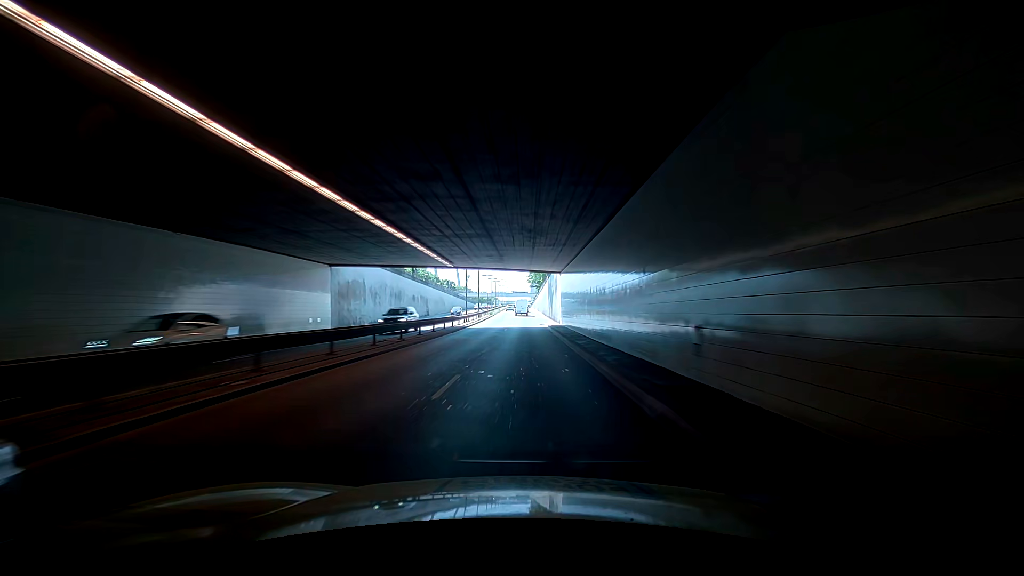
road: trunk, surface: asphalt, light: Day
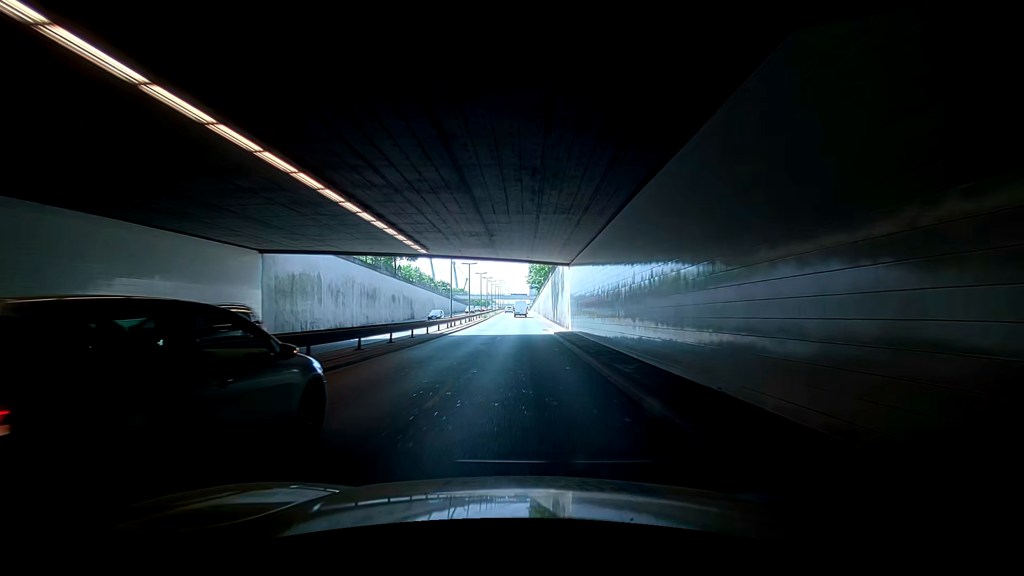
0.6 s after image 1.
(0.0, +9.6) m; -1°
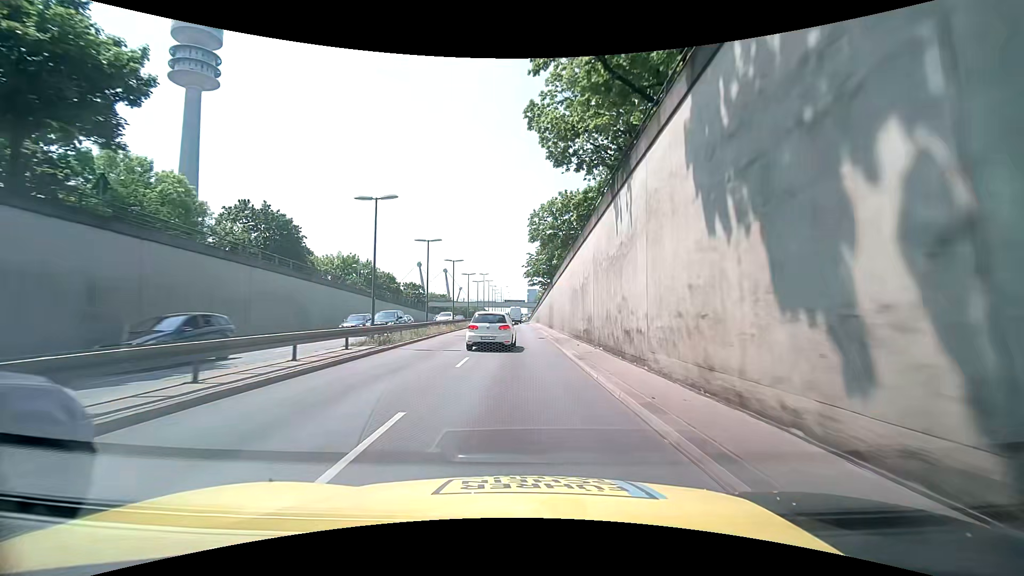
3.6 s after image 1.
(-2.0, +47.9) m; -3°
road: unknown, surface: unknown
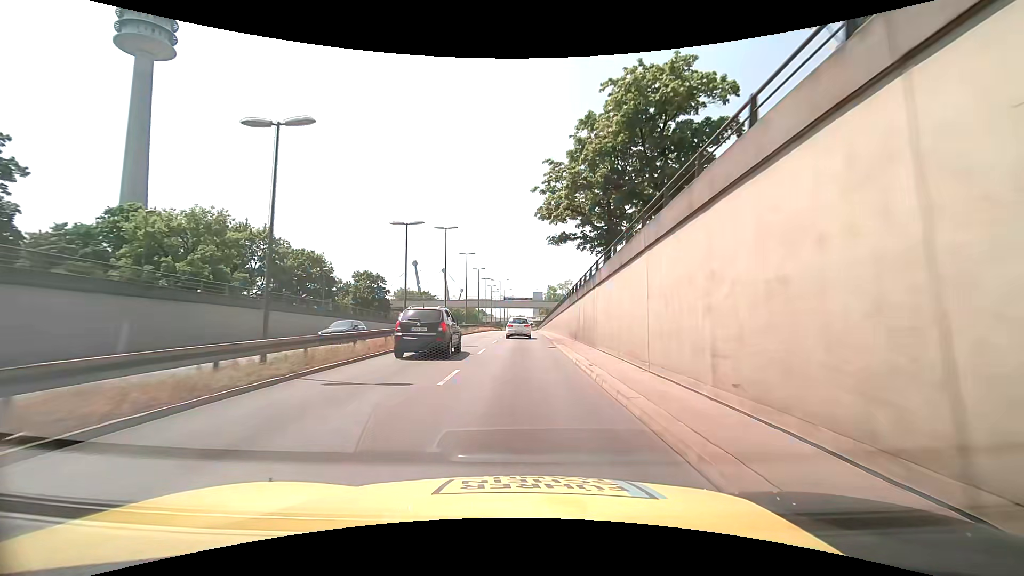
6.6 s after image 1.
(-0.4, +47.9) m; -1°
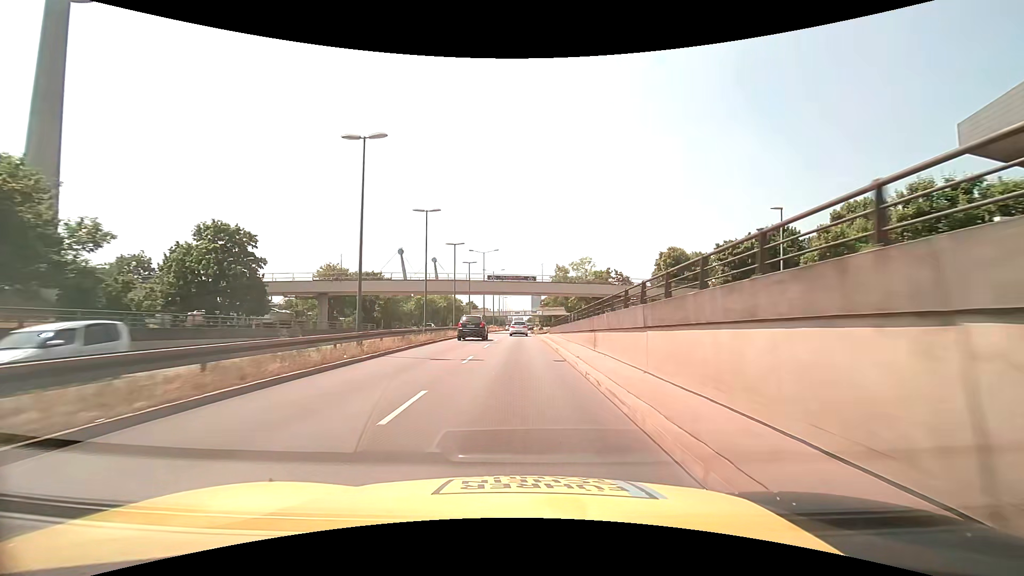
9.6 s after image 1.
(+0.5, +48.5) m; +1°
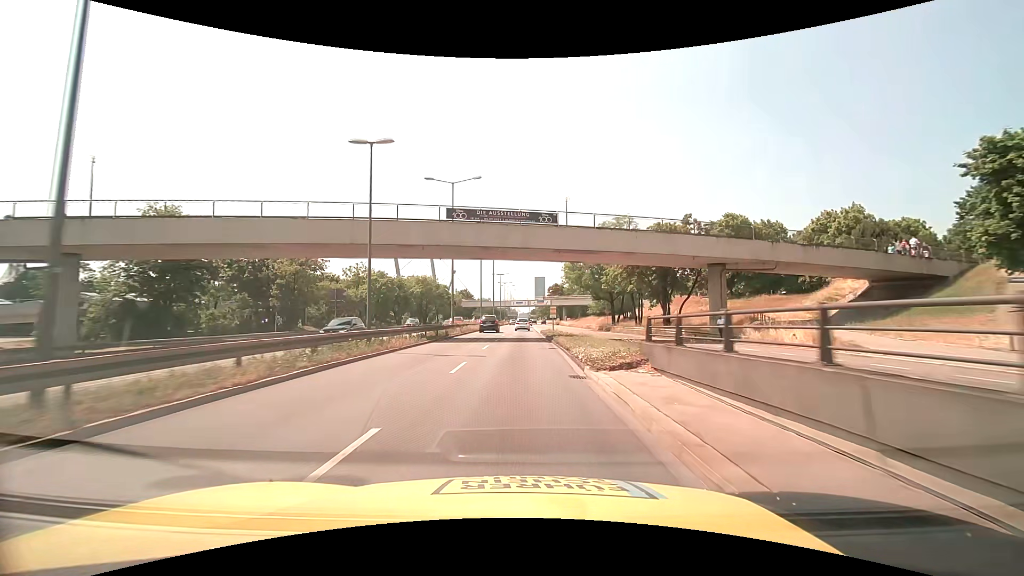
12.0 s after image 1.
(-0.1, +39.2) m; 0°
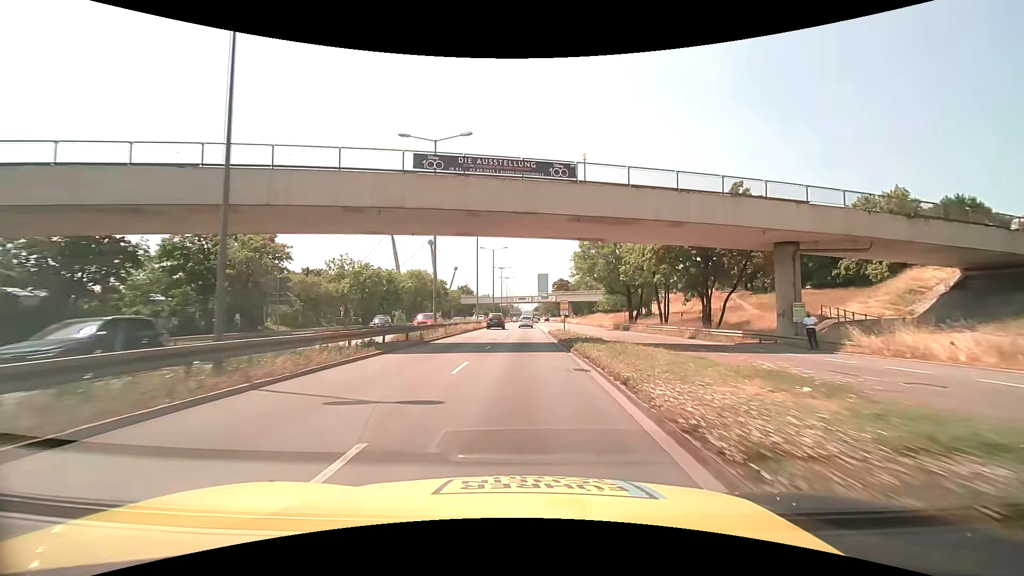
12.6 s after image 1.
(-0.1, +9.8) m; 0°
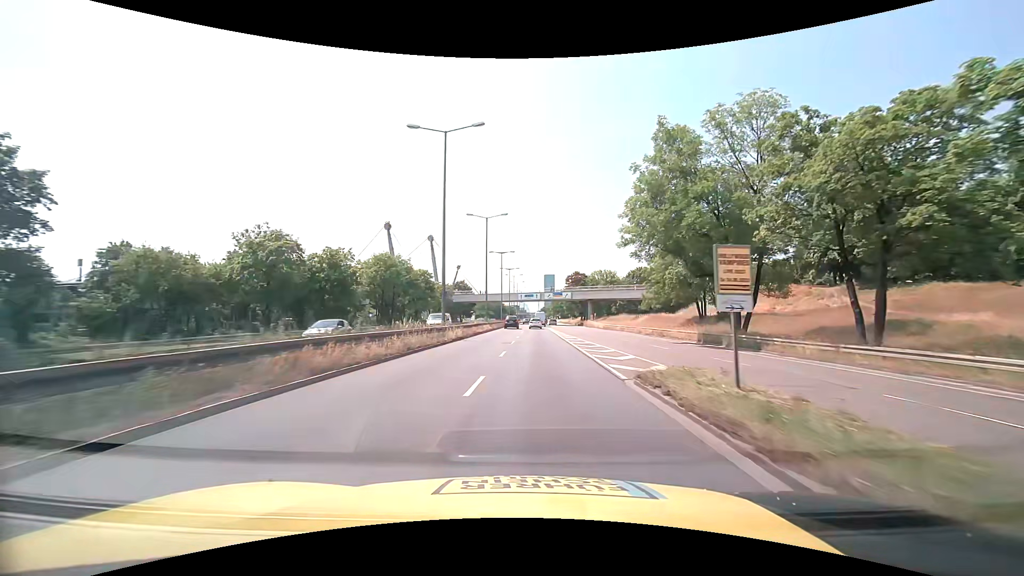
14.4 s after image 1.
(-0.3, +29.6) m; 0°
(0, +10) (0, +20) (0, +30) (+1, +40) (+1, +50) (+1, +60) (+1, +70) (+1, +80) (+2, +90) (+2, +100) m
